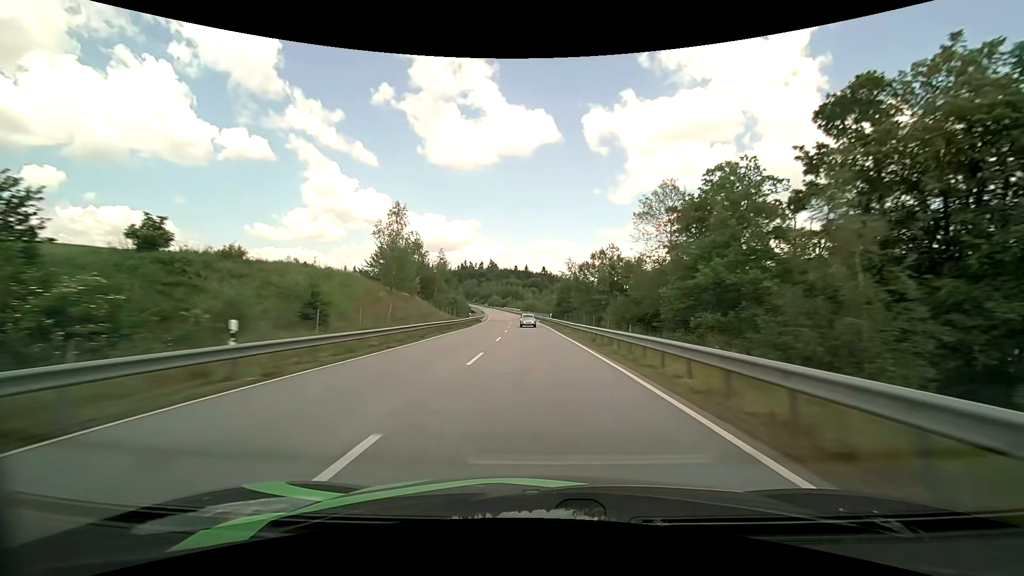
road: primary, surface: asphalt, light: Day
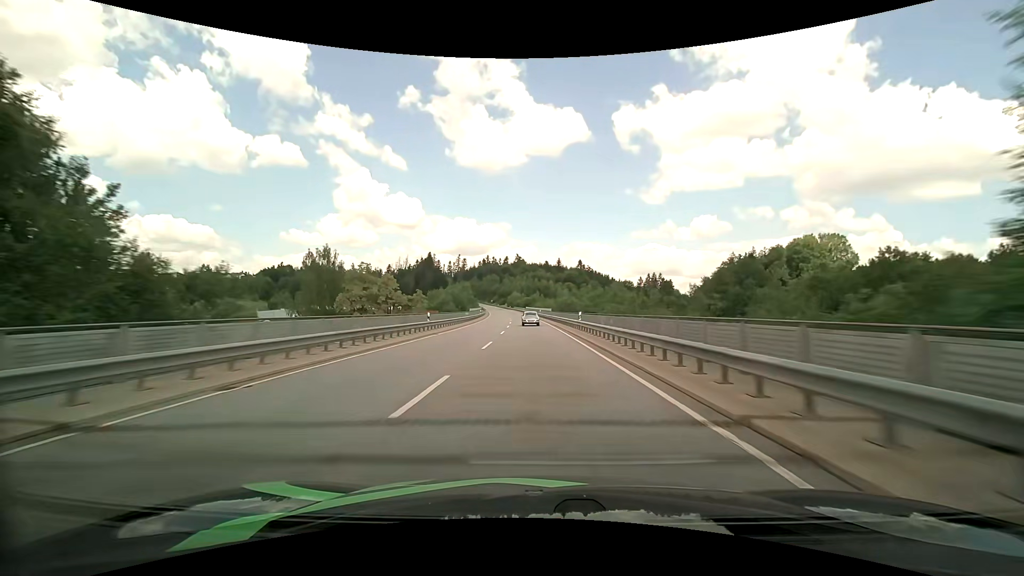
(-2.6, +78.7) m; -3°
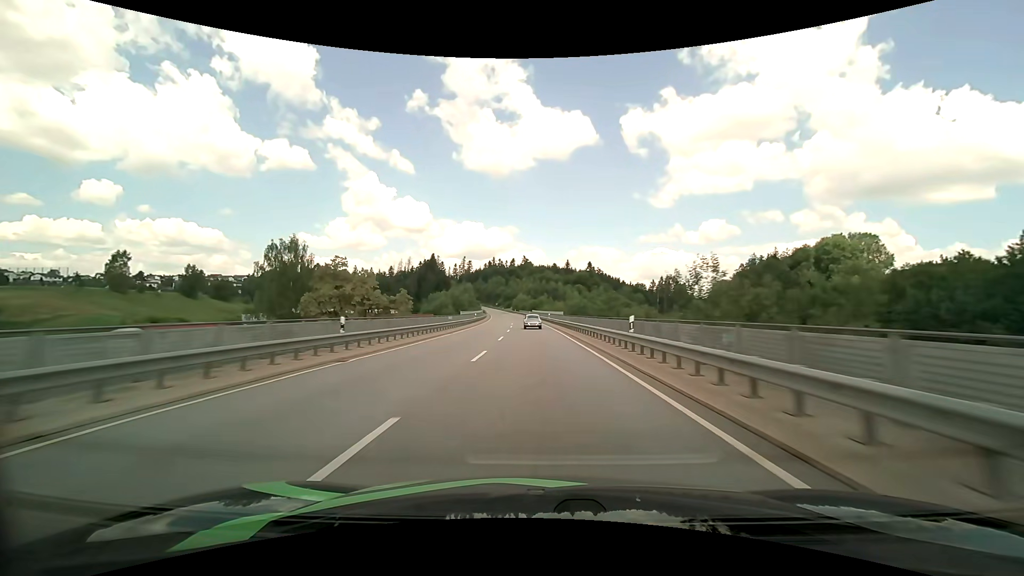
(-0.2, +15.7) m; -1°
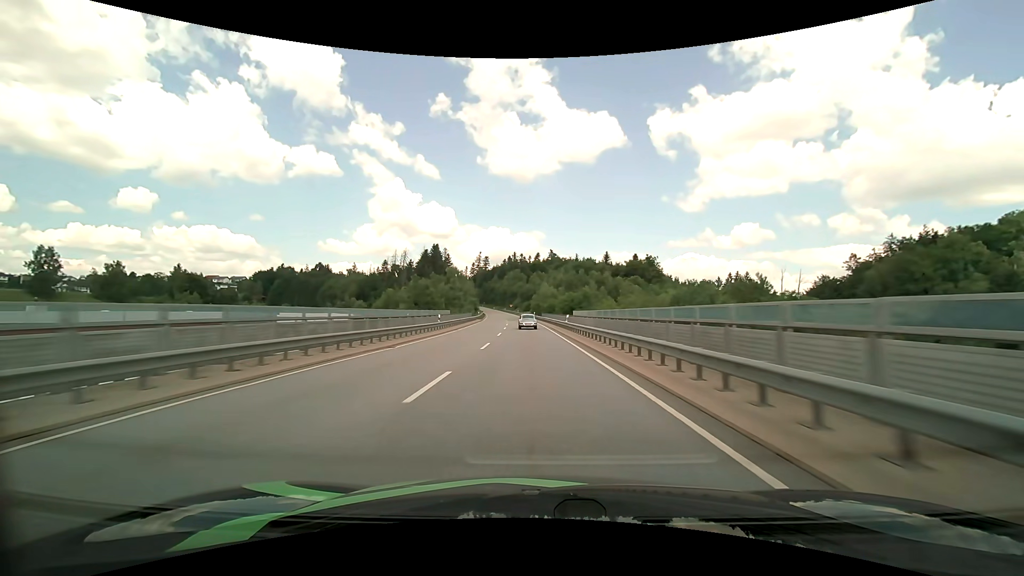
(-2.1, +78.0) m; -3°
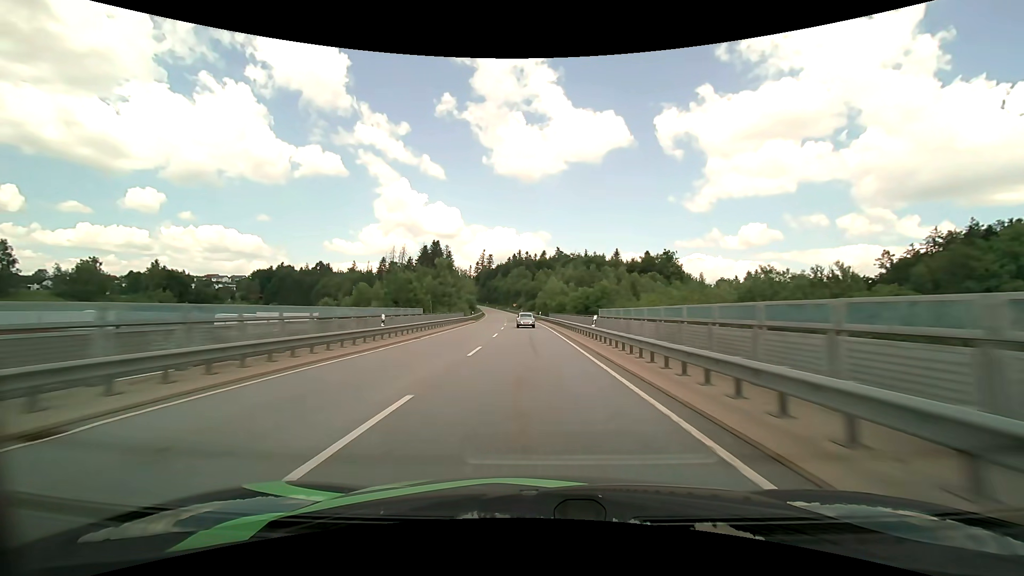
(-0.1, +15.4) m; -1°
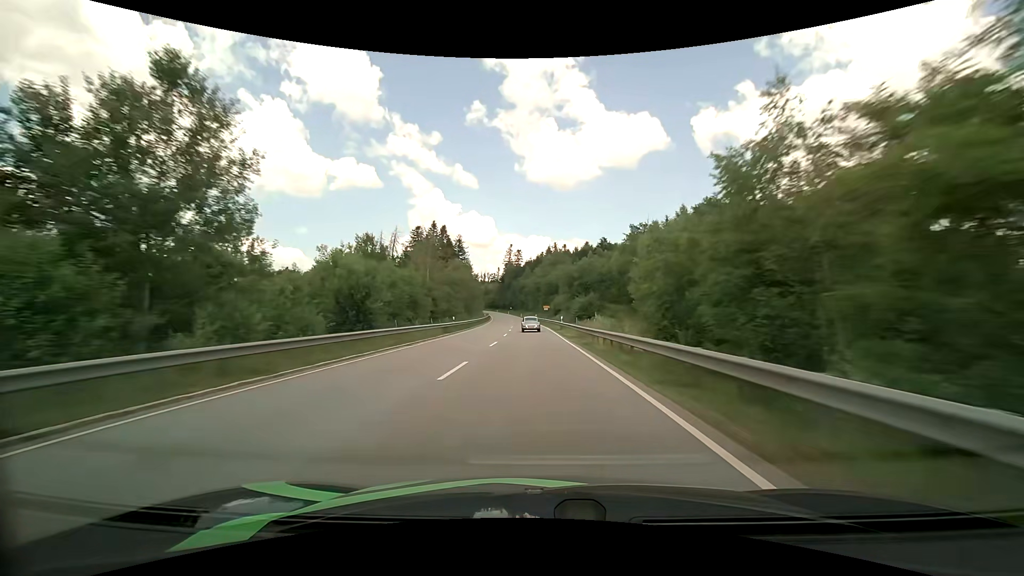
(-2.8, +77.1) m; -4°
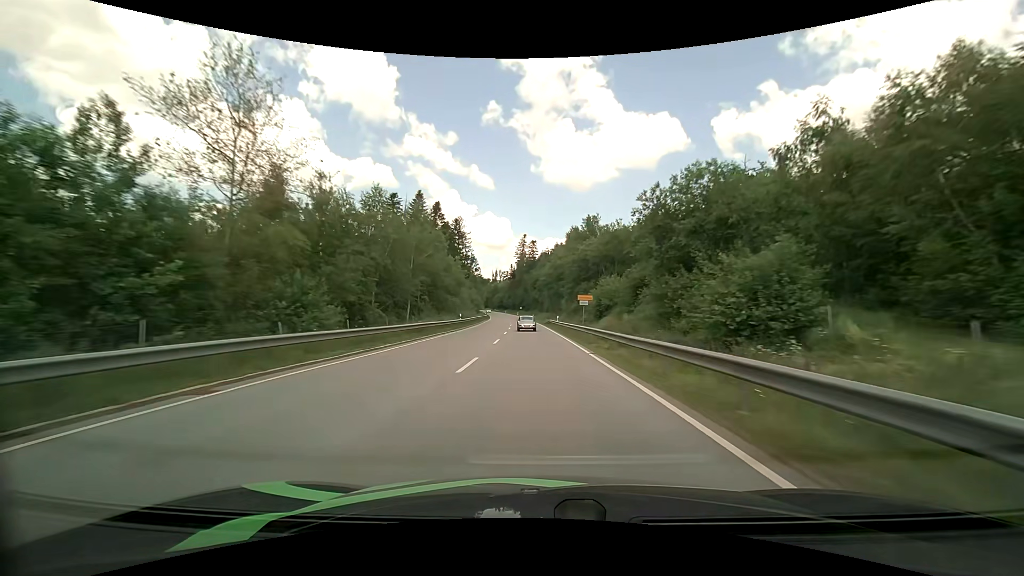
(-0.8, +46.5) m; -2°
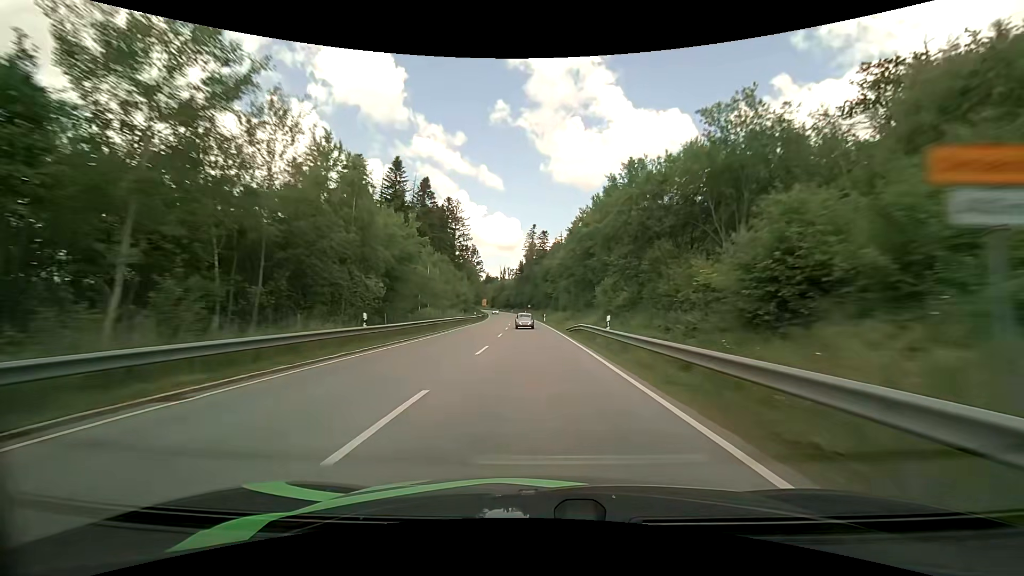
(-0.3, +31.1) m; -1°
(0, +10) (0, +20) (0, +30) (-1, +40) (-1, +50) (-1, +60) (-2, +70) (-2, +80) (-3, +90) (-4, +100) m
